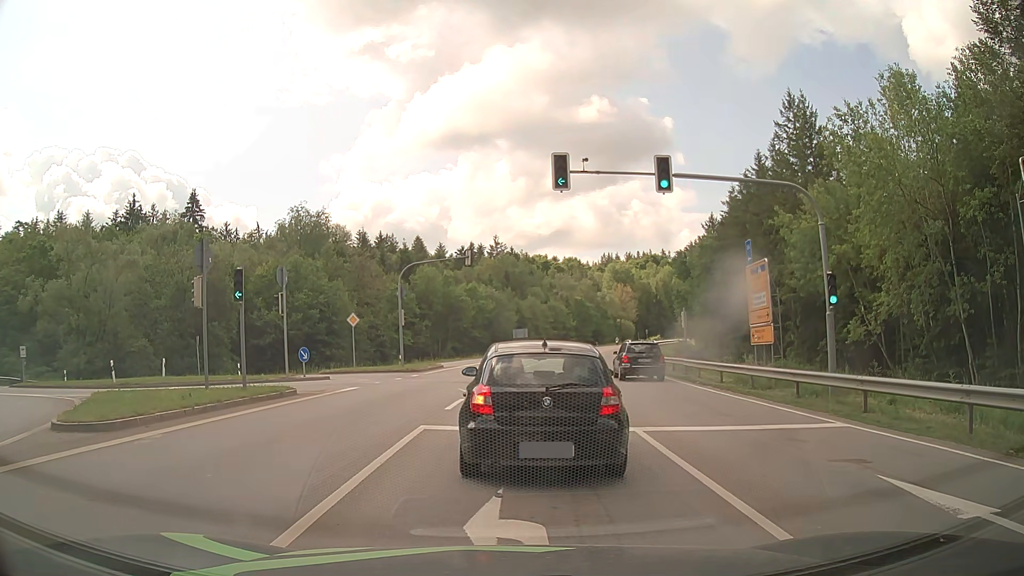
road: secondary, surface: asphalt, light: Day
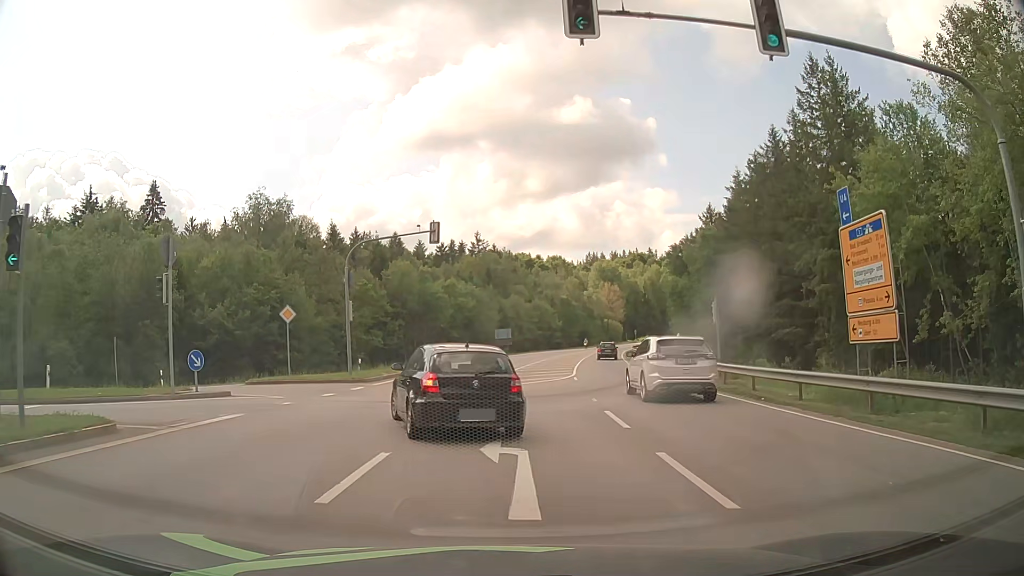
(+0.4, +9.3) m; +3°
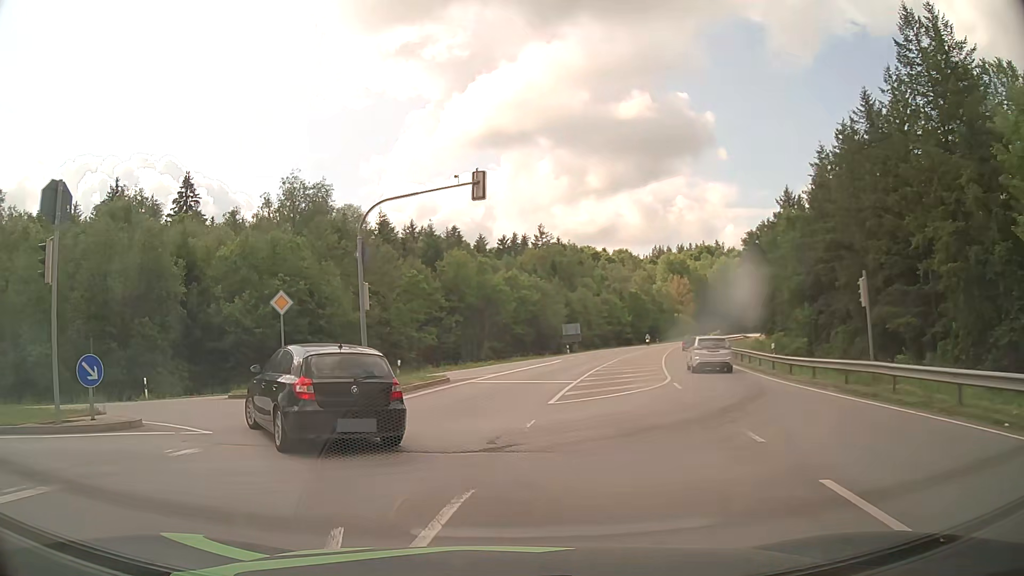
(-0.1, +8.4) m; -5°
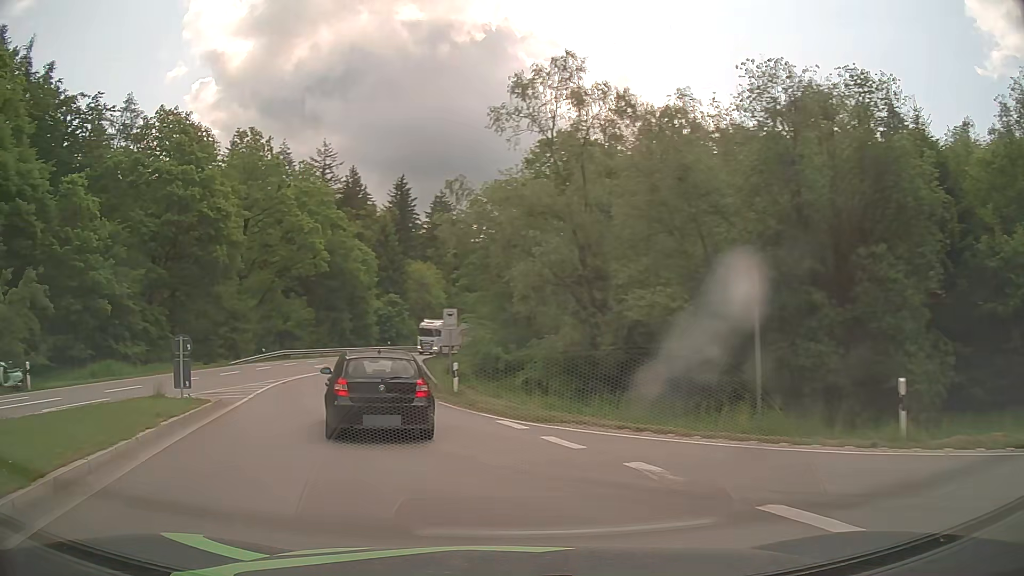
(-9.5, +17.5) m; -61°
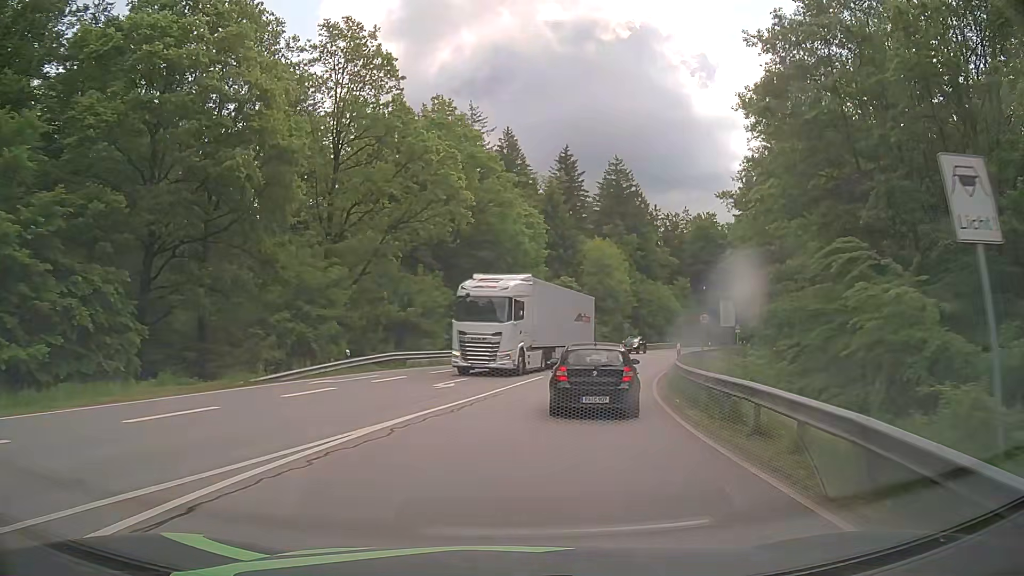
(-5.4, +23.7) m; -13°
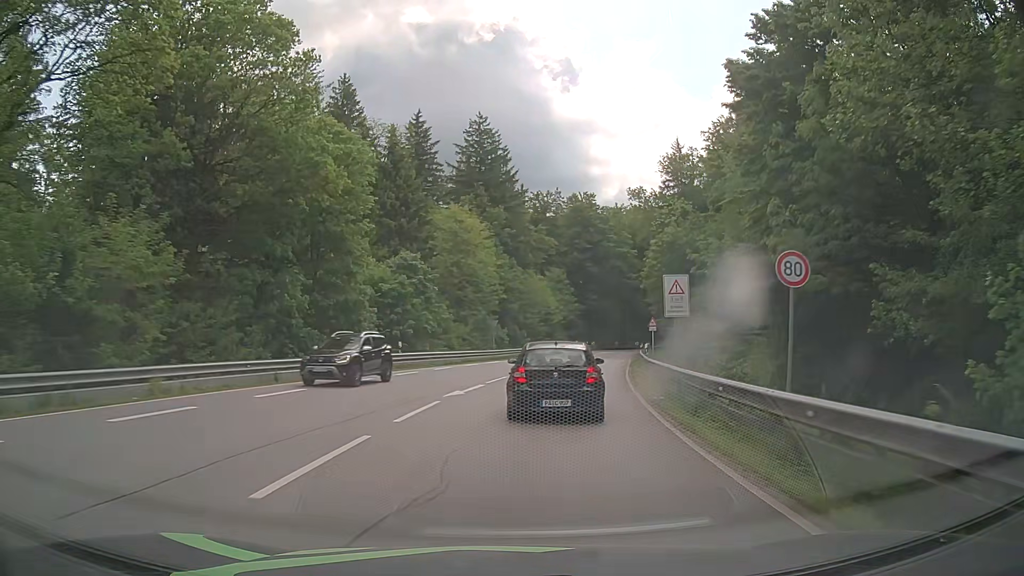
(+2.2, +22.8) m; +12°
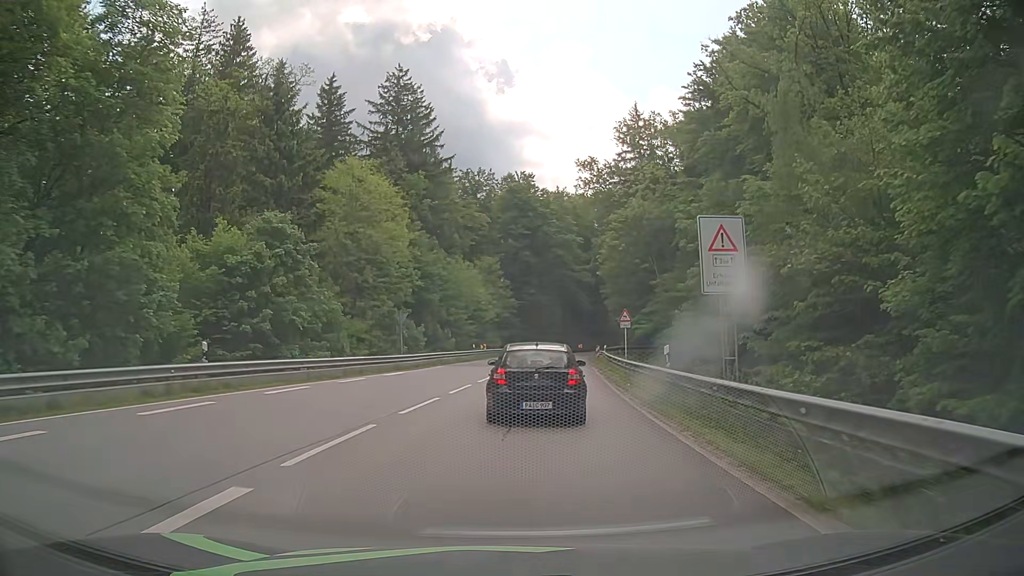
(+0.8, +16.1) m; +6°
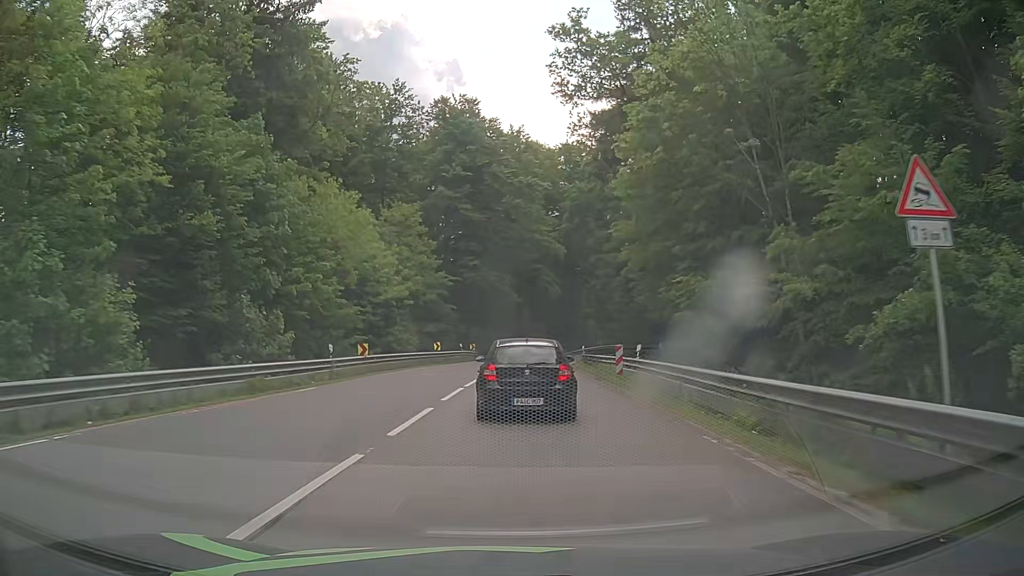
(+1.4, +32.9) m; +4°
(0, +10) (0, +20) (+1, +30) (+1, +40) (+2, +50) (+4, +60) (+7, +69) (+12, +78) (+18, +86) (+24, +94) m
